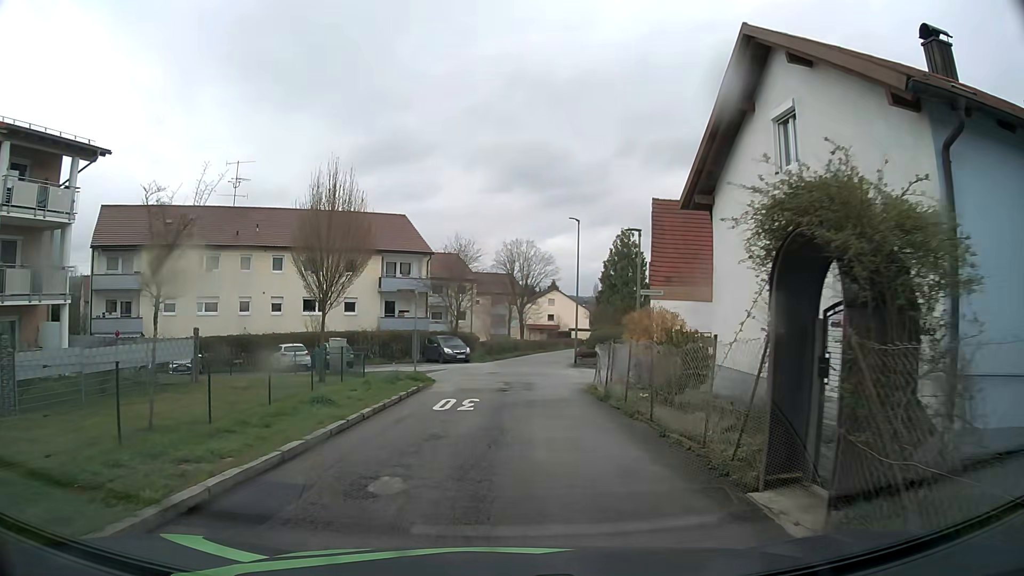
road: residential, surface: asphalt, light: Day
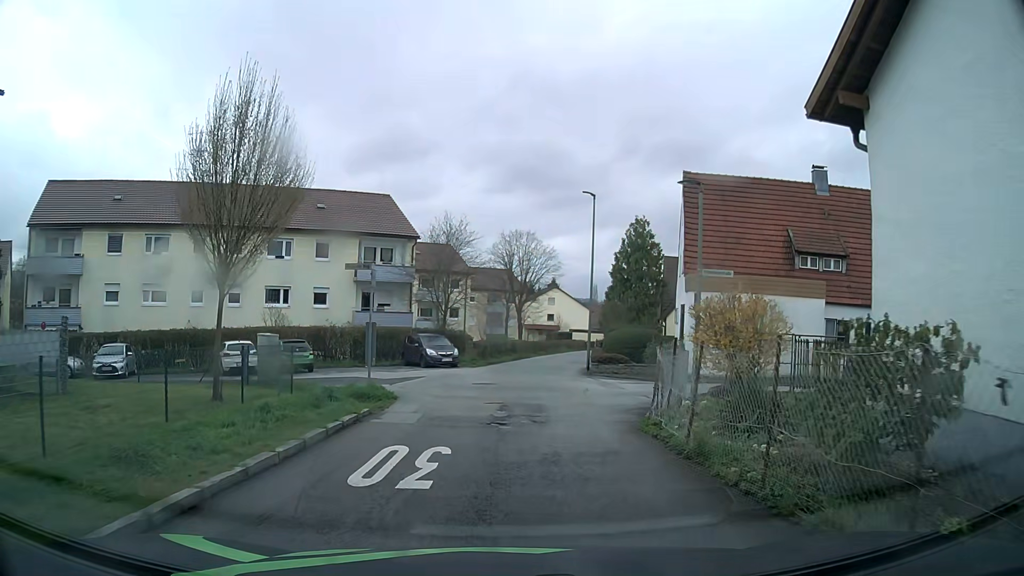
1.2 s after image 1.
(0.0, +7.2) m; 0°
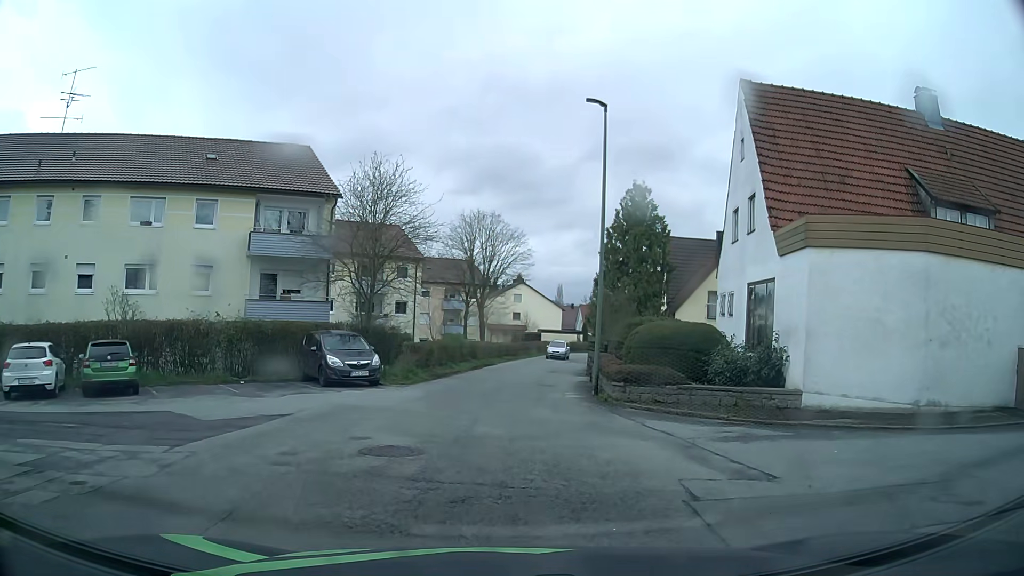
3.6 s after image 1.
(+0.3, +12.4) m; +3°
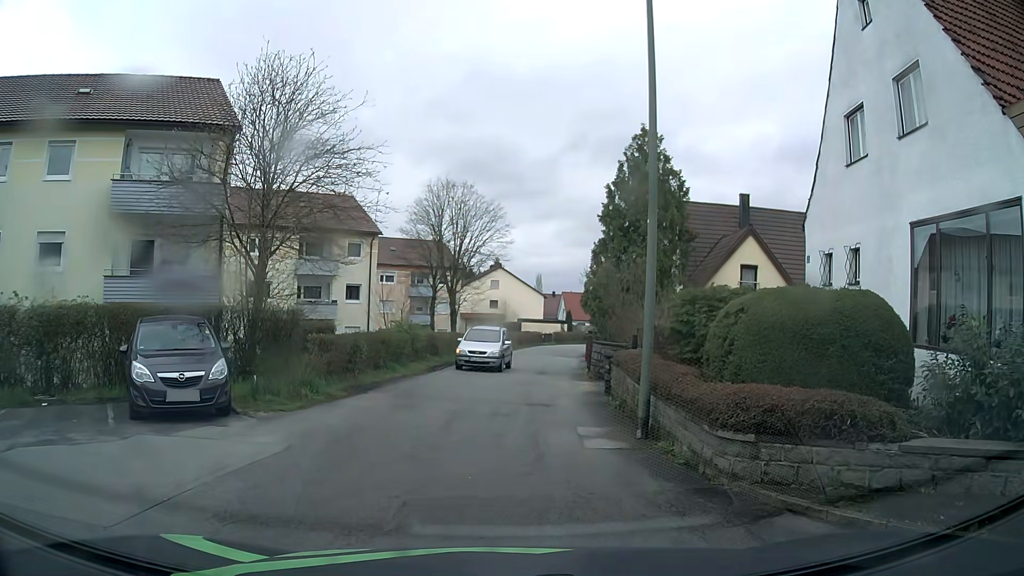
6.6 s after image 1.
(+0.4, +9.2) m; +3°
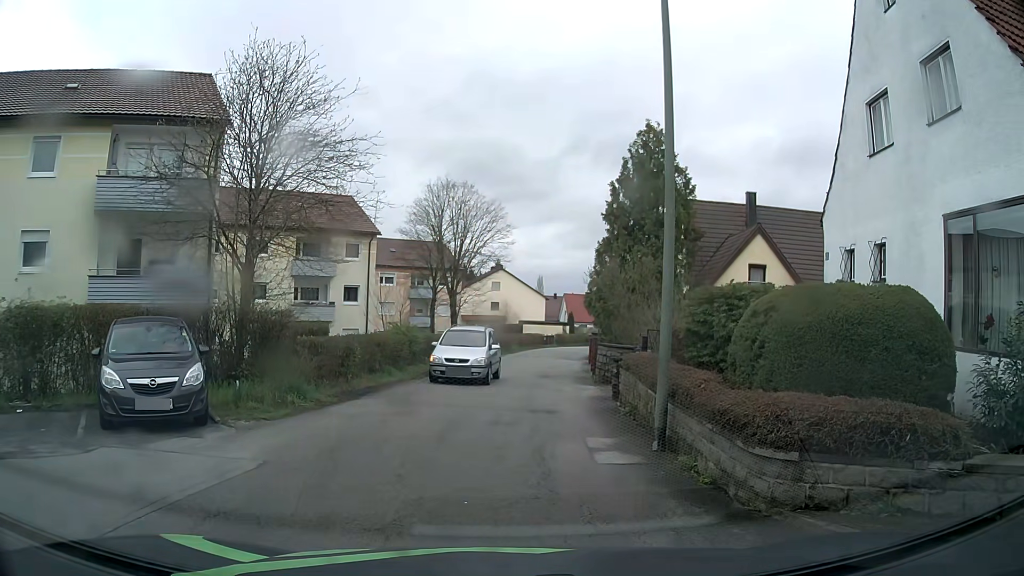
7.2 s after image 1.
(0.0, +0.9) m; 0°
